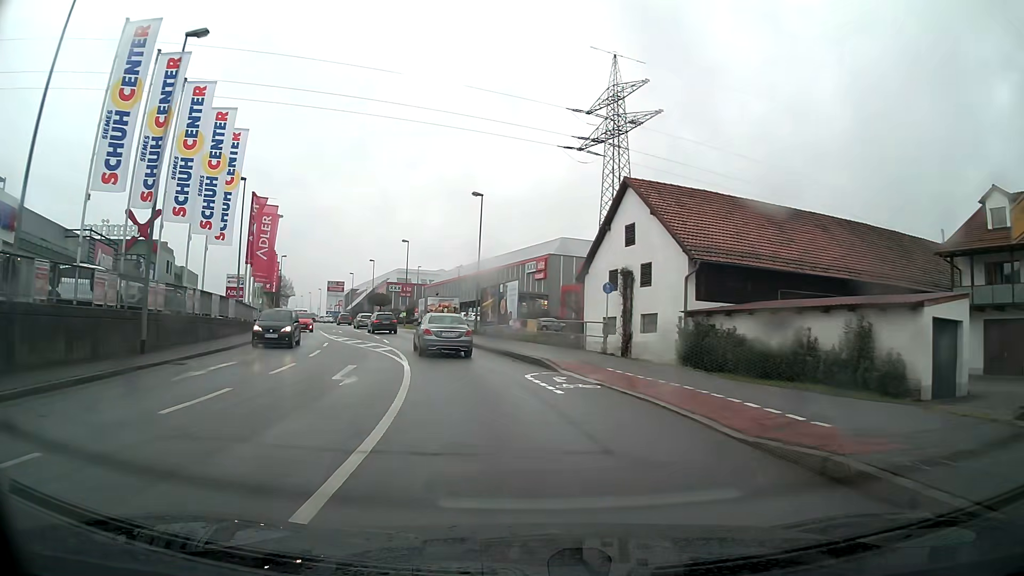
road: tertiary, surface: asphalt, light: Day
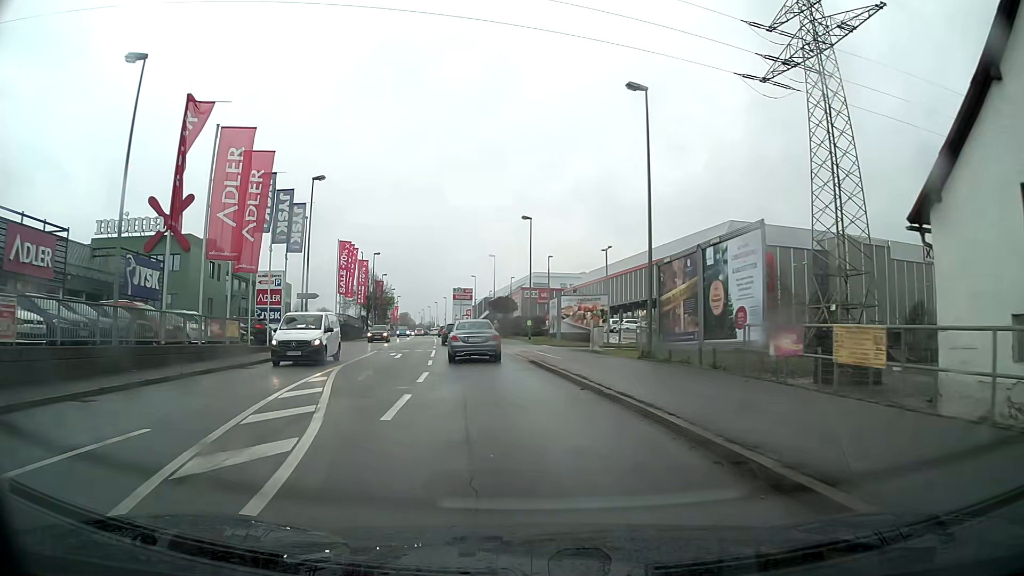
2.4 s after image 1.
(-2.5, +23.0) m; -12°
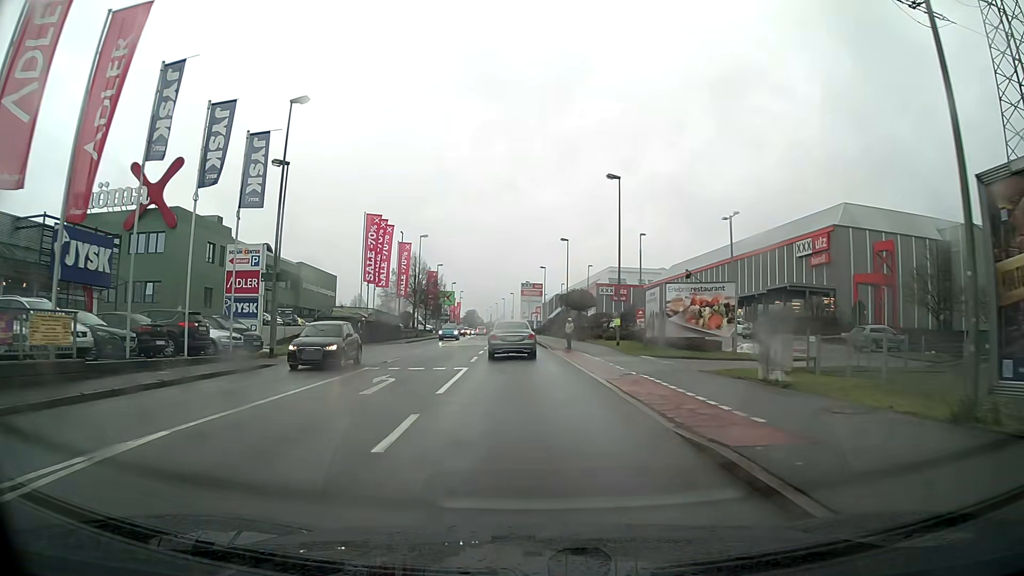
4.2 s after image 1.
(-0.8, +14.8) m; -6°
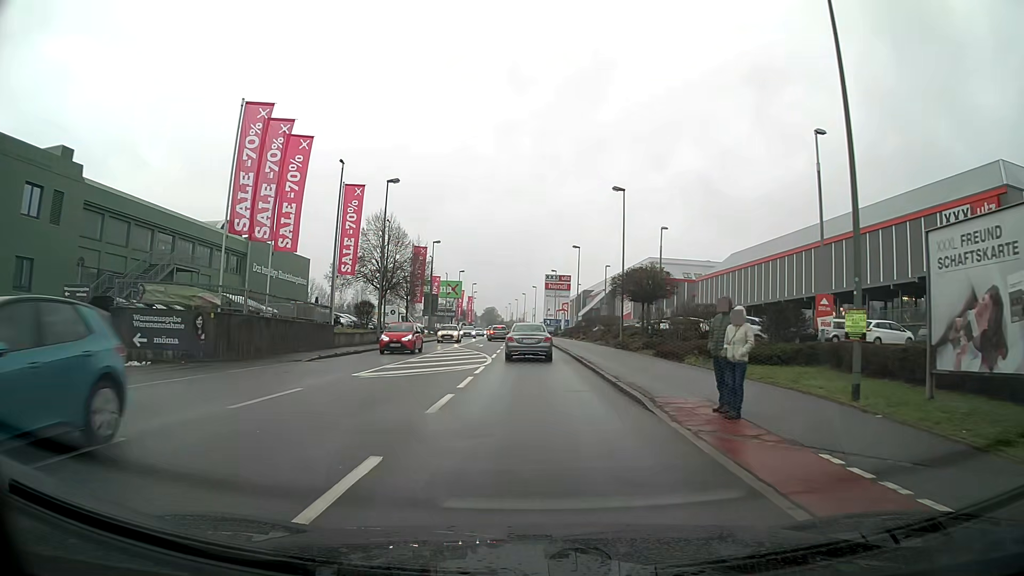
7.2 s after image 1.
(-0.4, +26.2) m; -1°
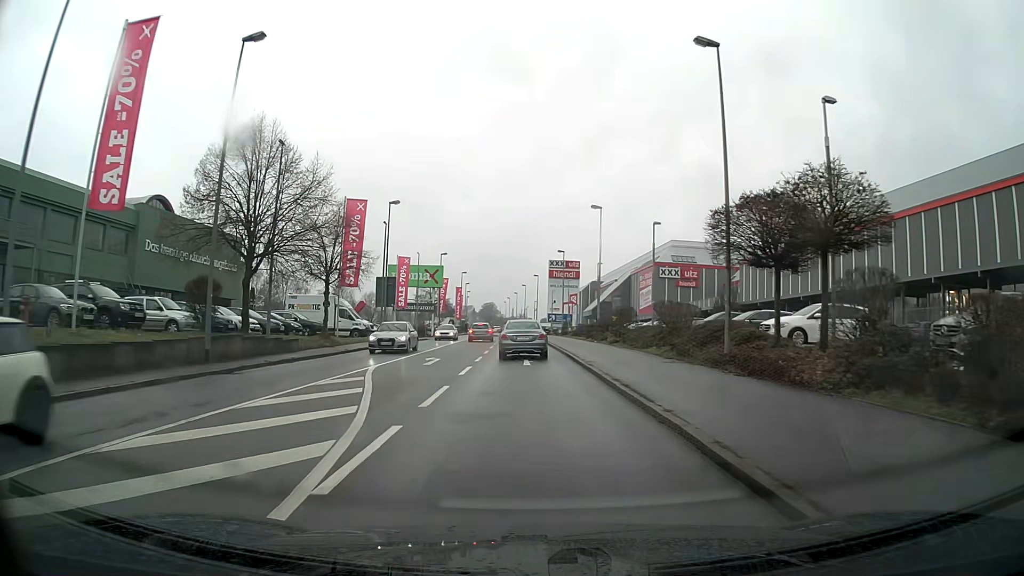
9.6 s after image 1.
(0.0, +22.8) m; 0°
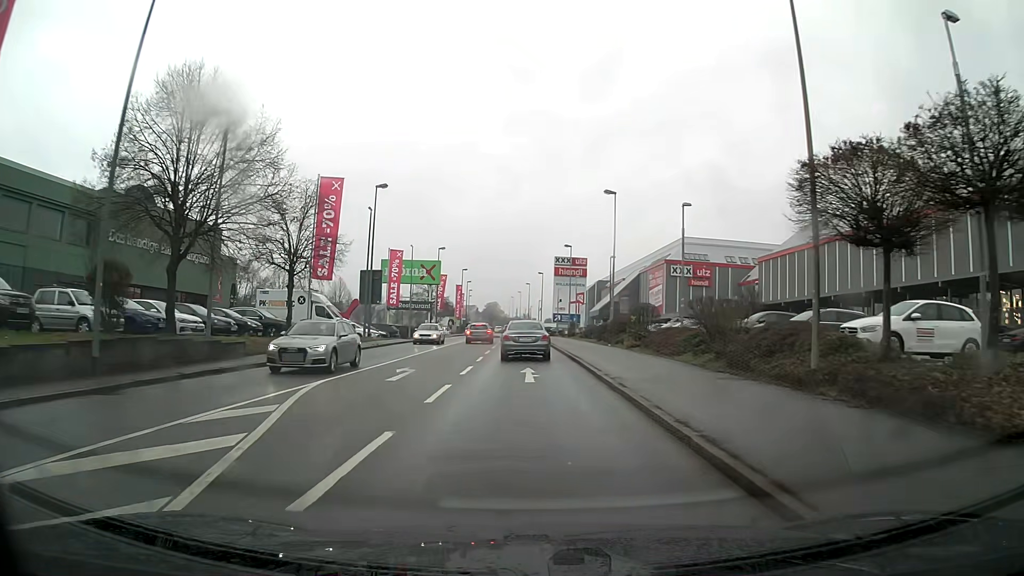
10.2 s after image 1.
(0.0, +6.0) m; 0°
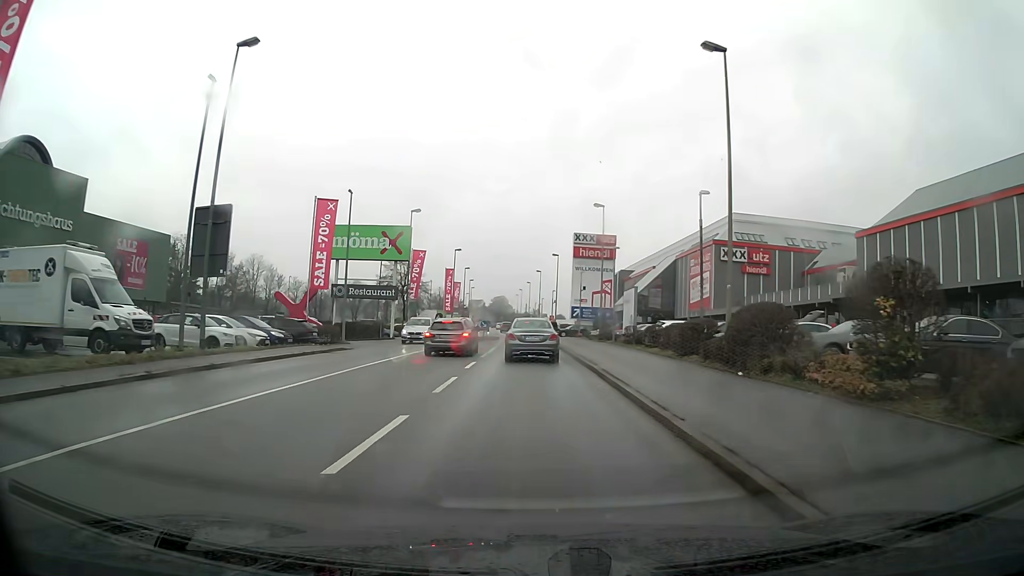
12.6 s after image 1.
(-0.2, +24.0) m; -1°
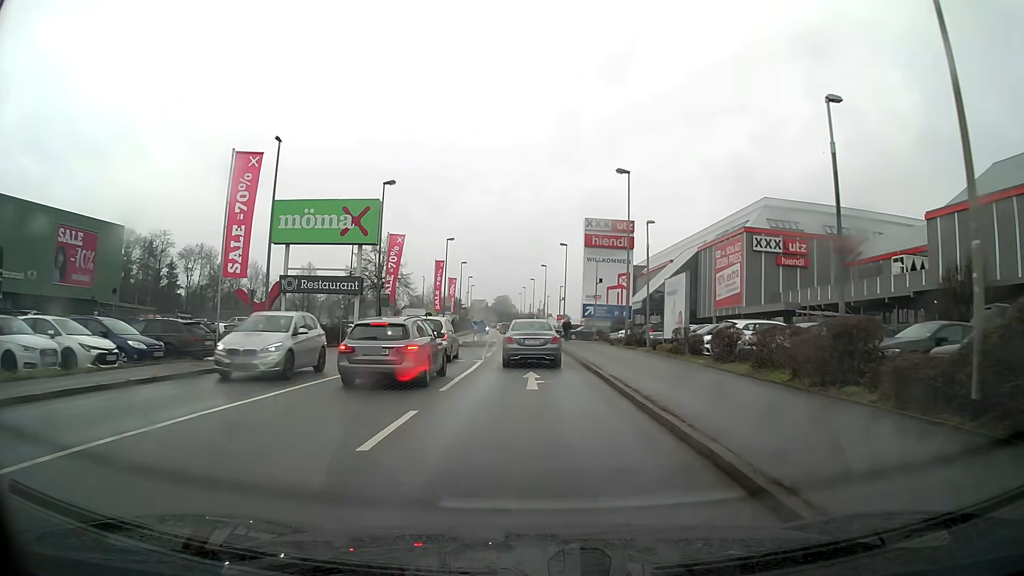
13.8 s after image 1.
(0.0, +11.5) m; 0°
(0, +10) (0, +20) (0, +30) (-1, +40) (-1, +50) (-2, +60) (-2, +70) (-3, +80) (-3, +90) (-4, +100) m
